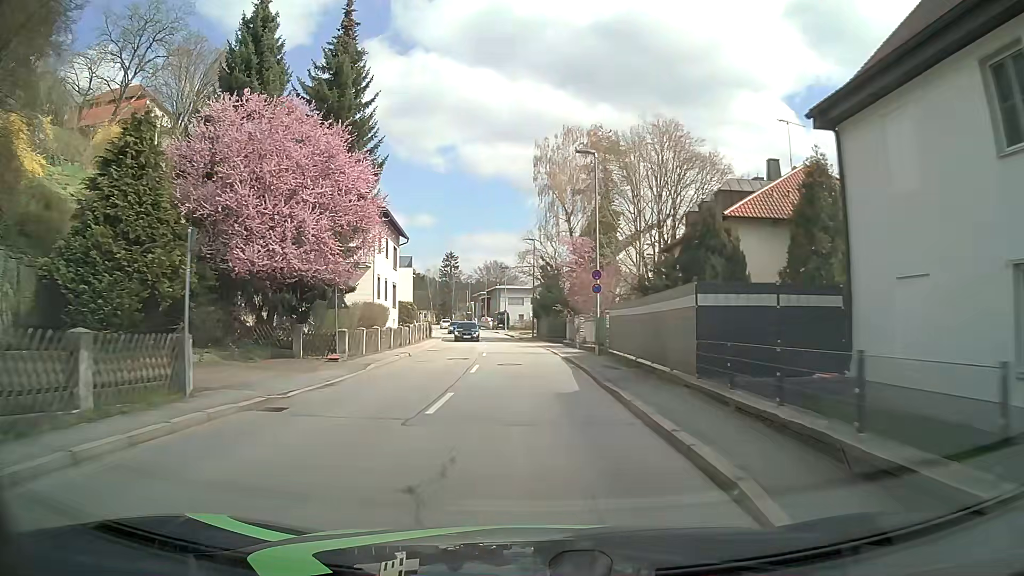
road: tertiary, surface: asphalt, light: Day
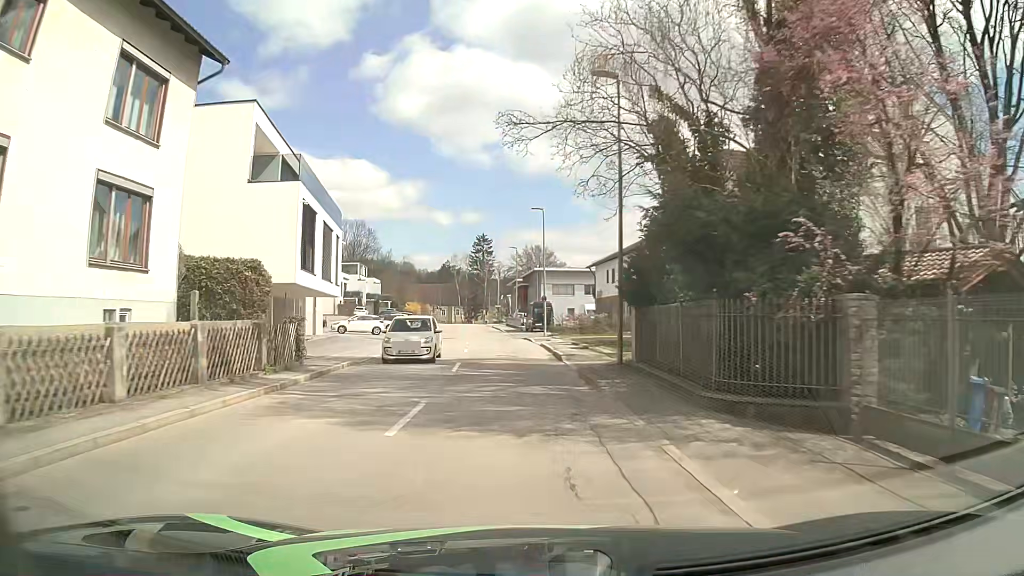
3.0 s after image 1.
(-1.1, +38.3) m; -4°
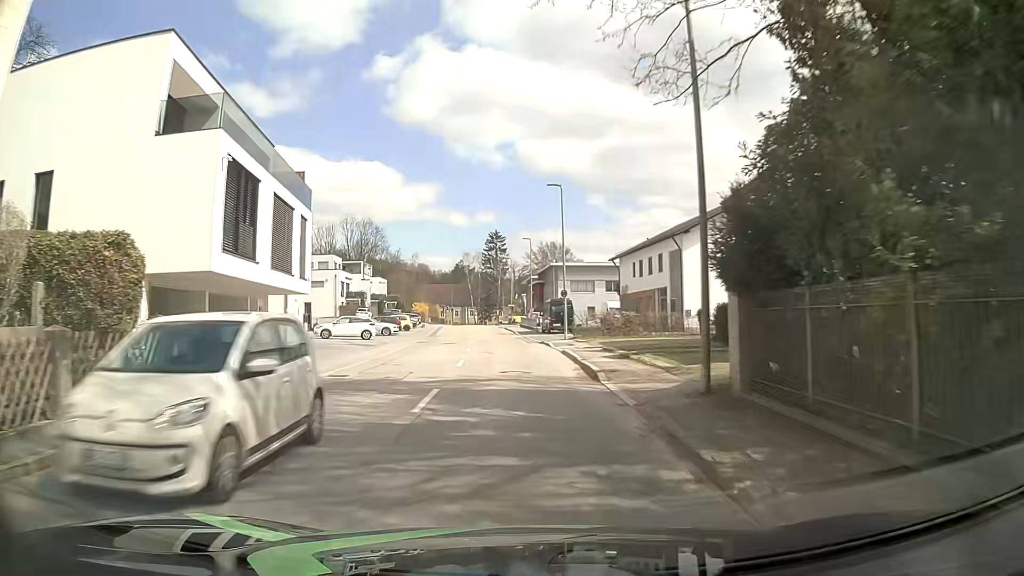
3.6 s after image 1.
(-0.1, +7.7) m; -2°
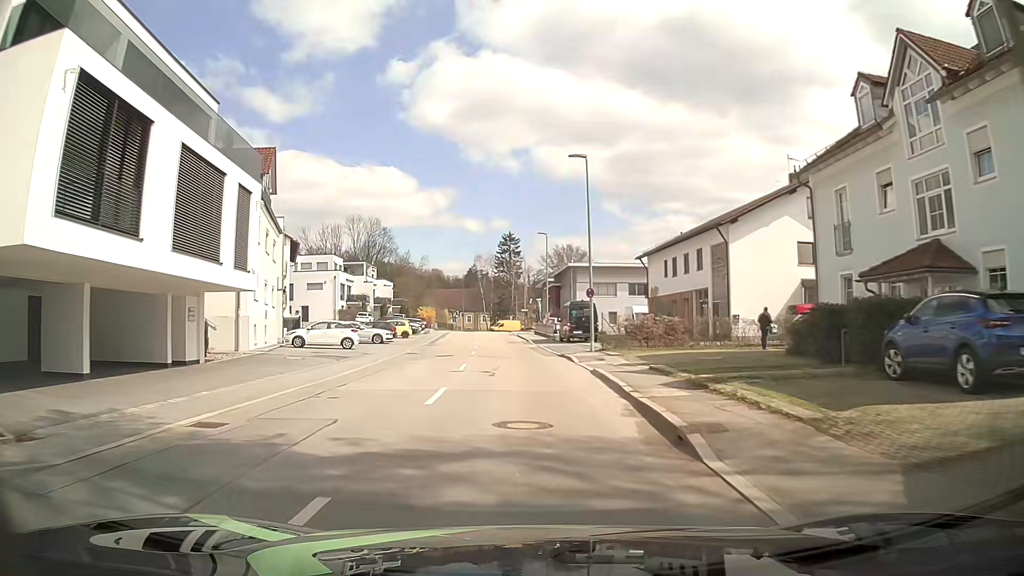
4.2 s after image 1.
(-0.1, +7.7) m; -1°
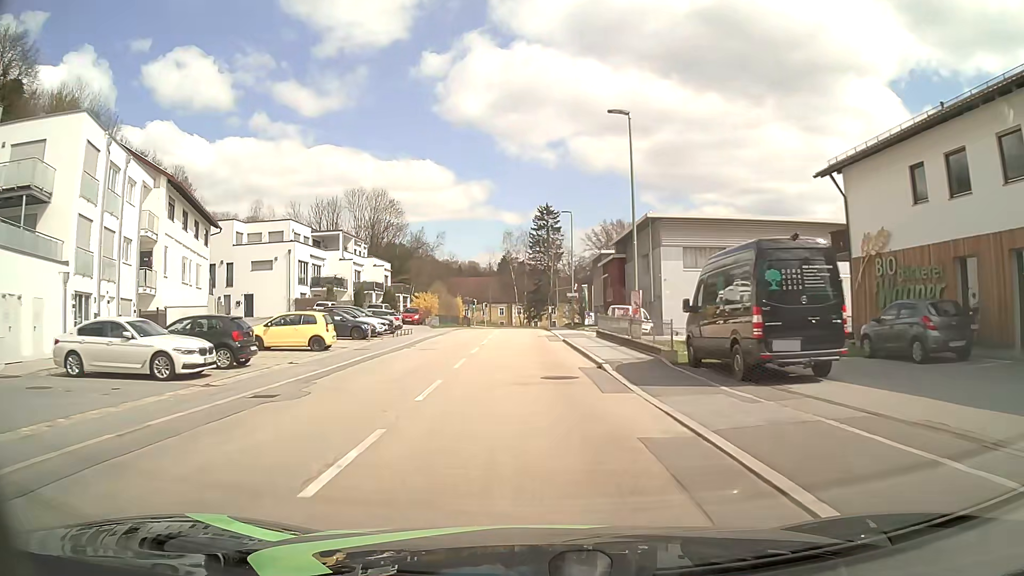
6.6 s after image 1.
(-0.9, +30.5) m; -3°
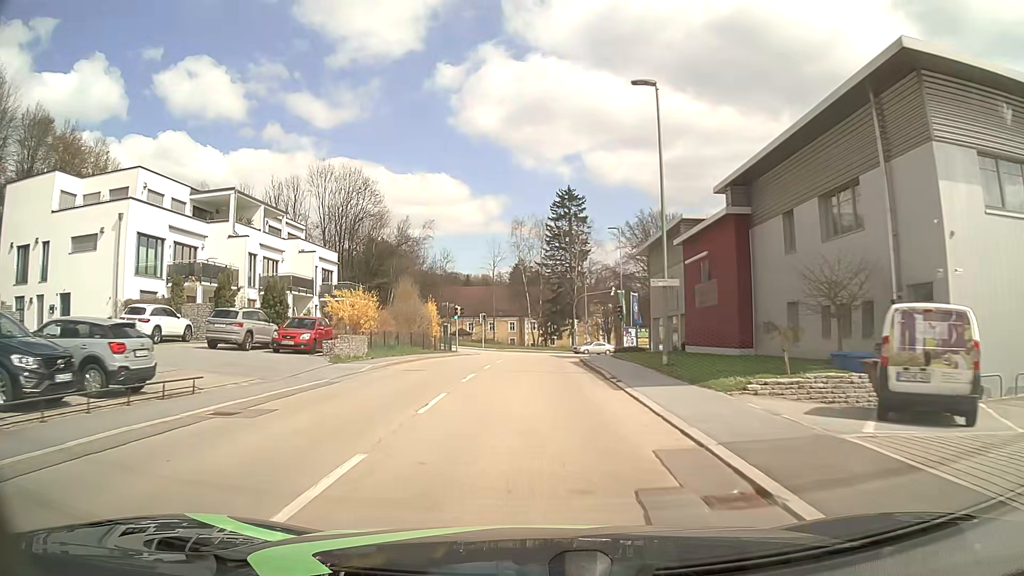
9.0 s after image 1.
(-0.4, +30.3) m; -1°
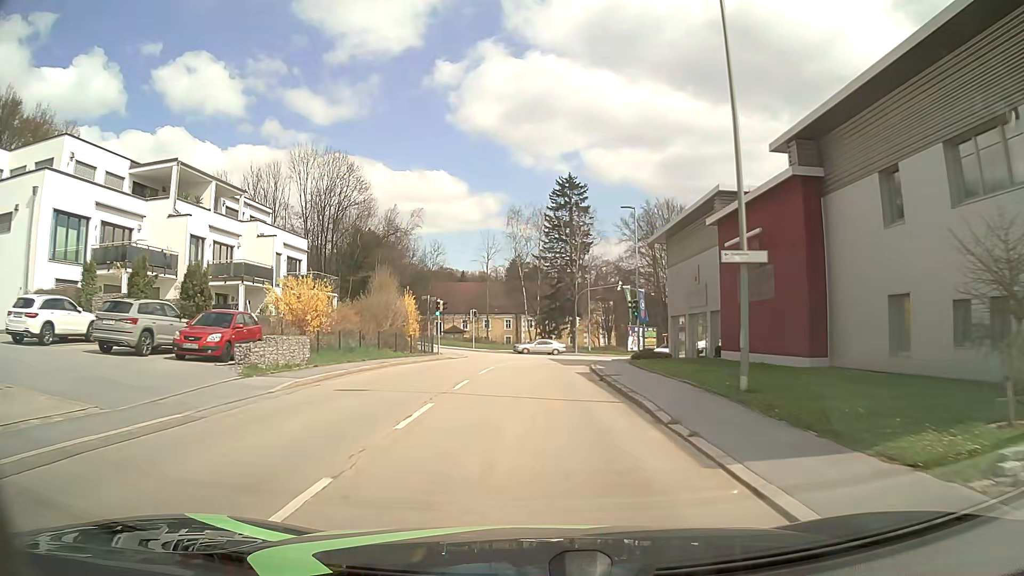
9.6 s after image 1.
(0.0, +7.5) m; 0°
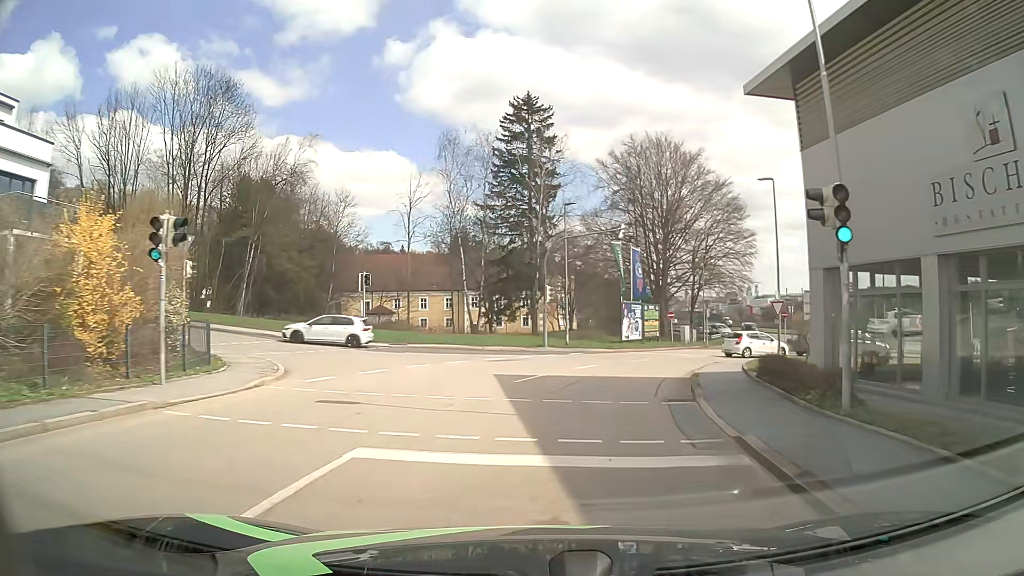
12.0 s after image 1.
(+0.4, +26.6) m; +4°
